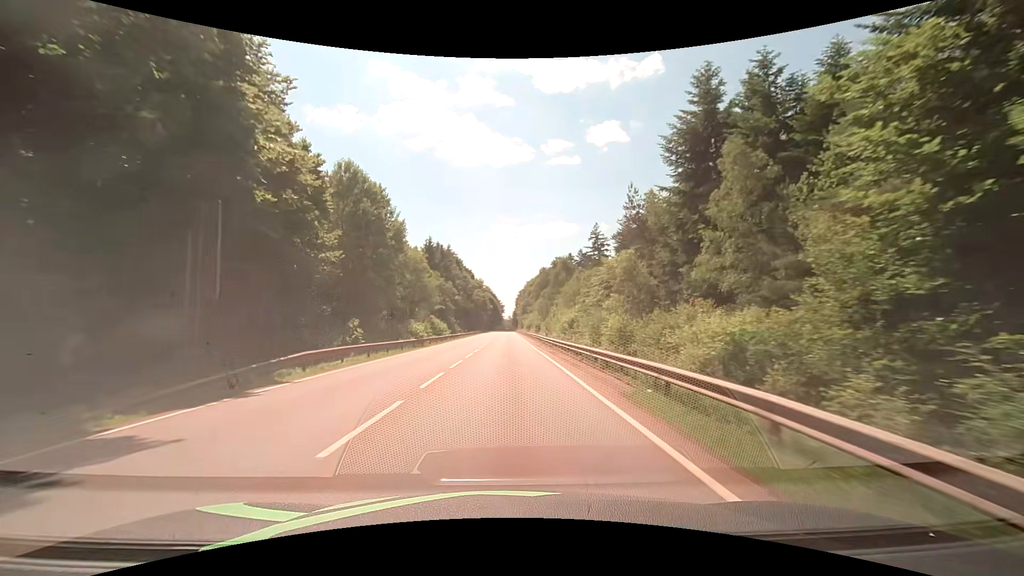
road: secondary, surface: asphalt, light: Day
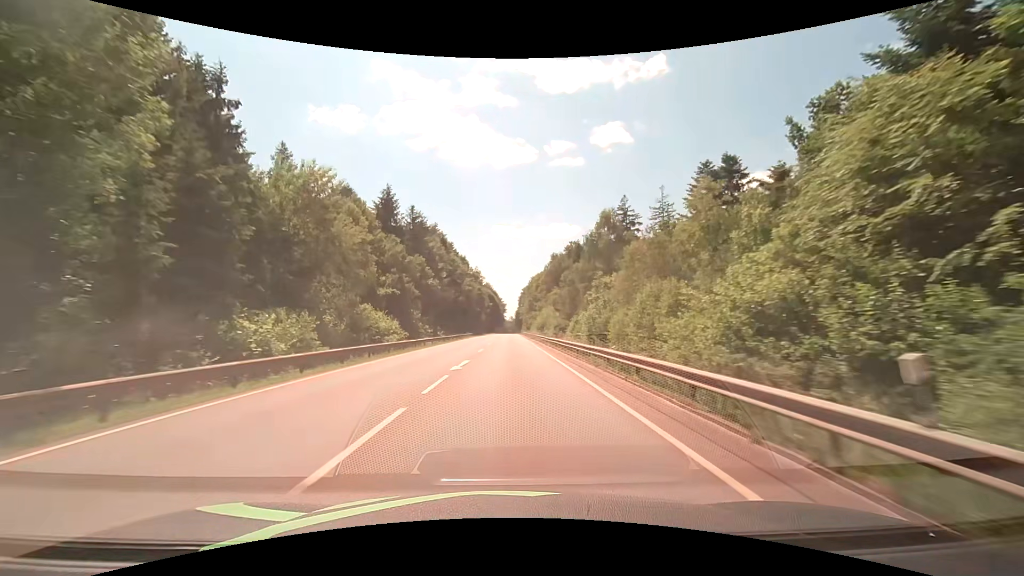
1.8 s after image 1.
(-0.1, +37.1) m; 0°
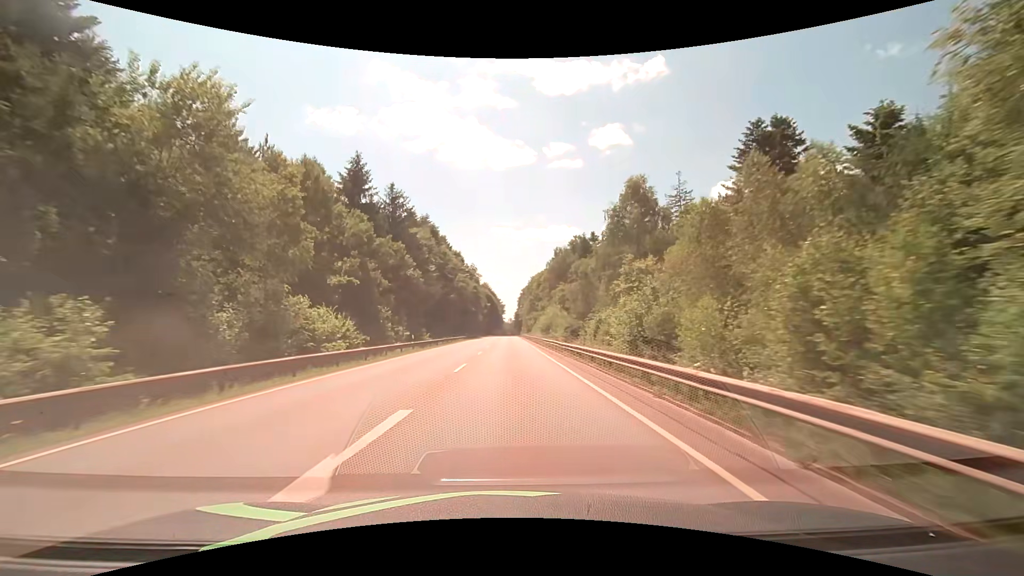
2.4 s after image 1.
(-0.1, +12.6) m; -1°
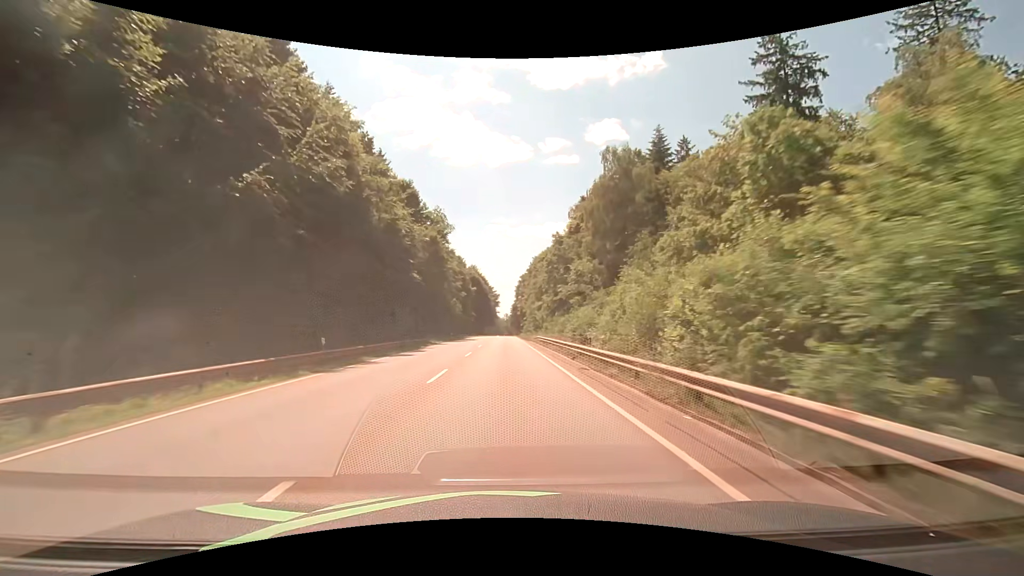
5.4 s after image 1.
(+0.6, +64.7) m; +1°
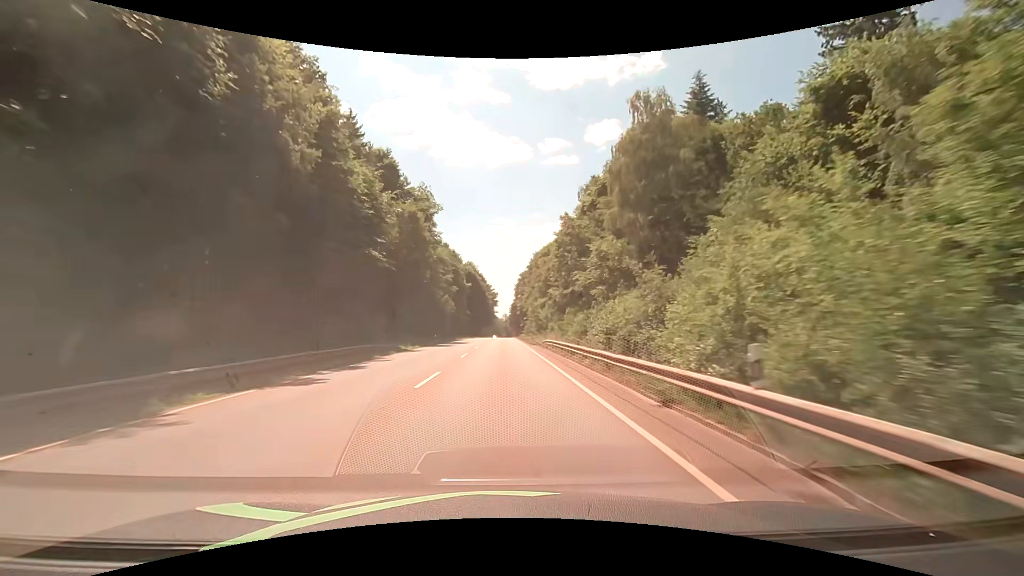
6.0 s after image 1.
(0.0, +13.1) m; 0°
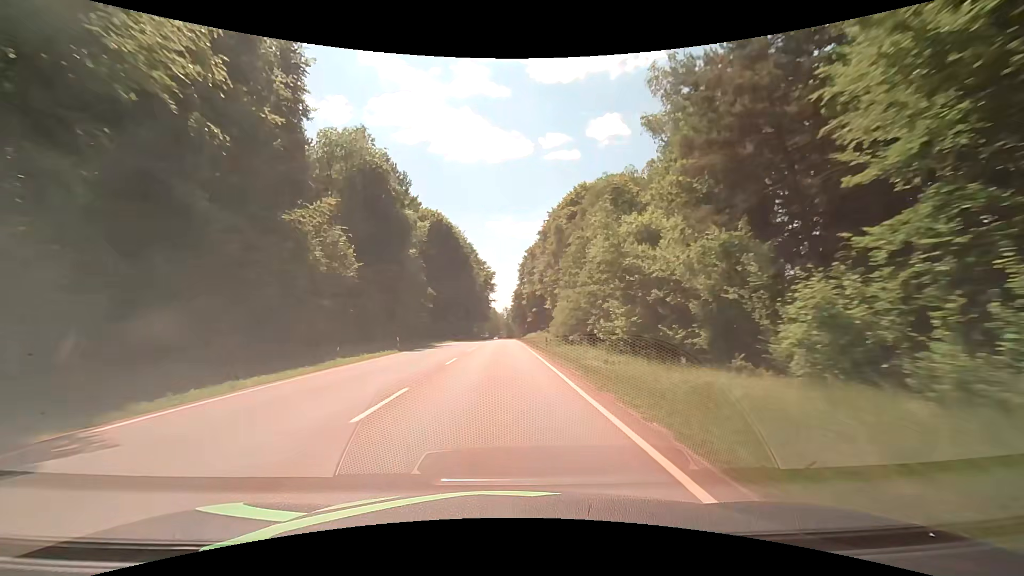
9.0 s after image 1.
(-0.2, +64.4) m; 0°
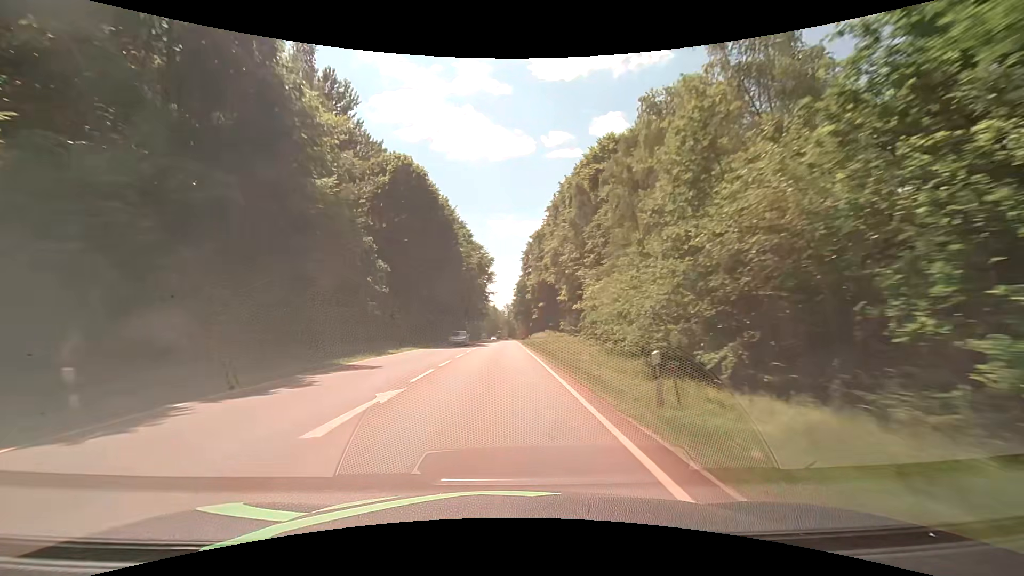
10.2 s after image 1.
(-0.1, +25.2) m; 0°
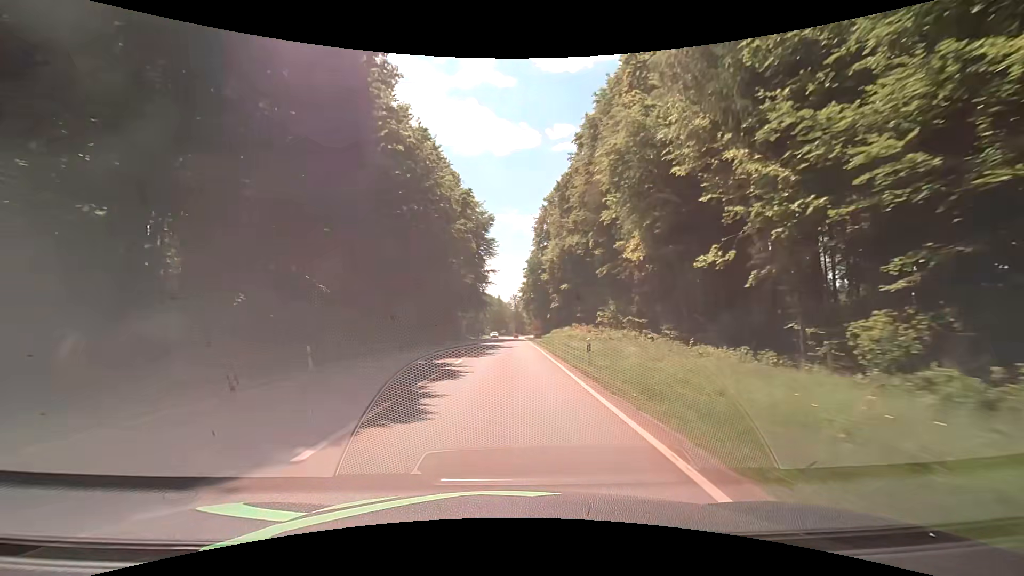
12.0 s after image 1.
(-0.5, +37.2) m; -1°
(0, +10) (0, +20) (0, +30) (0, +40) (0, +50) (+1, +60) (+1, +70) (+1, +80) (+1, +90) (+1, +100) m
